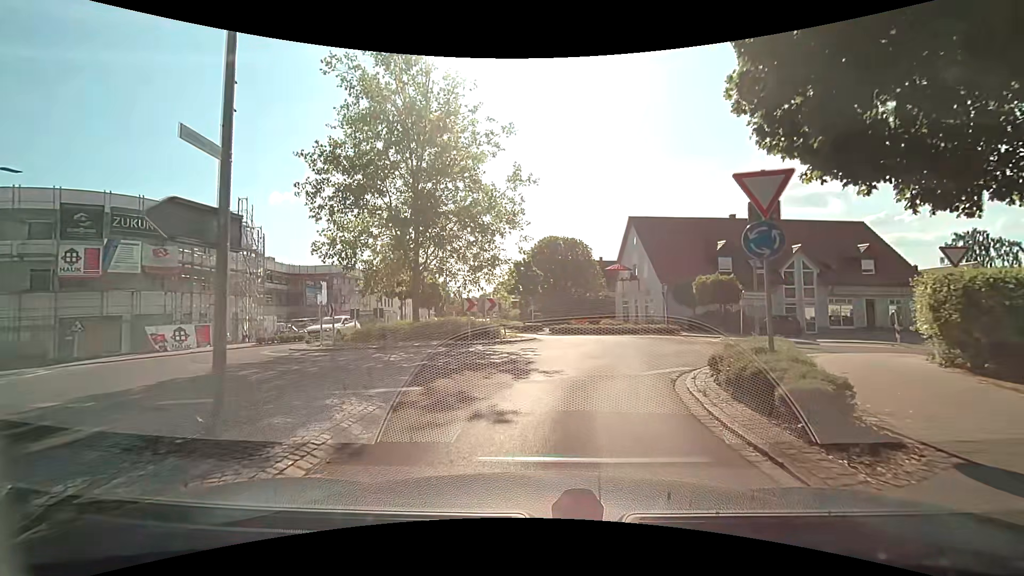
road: tertiary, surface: asphalt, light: Day
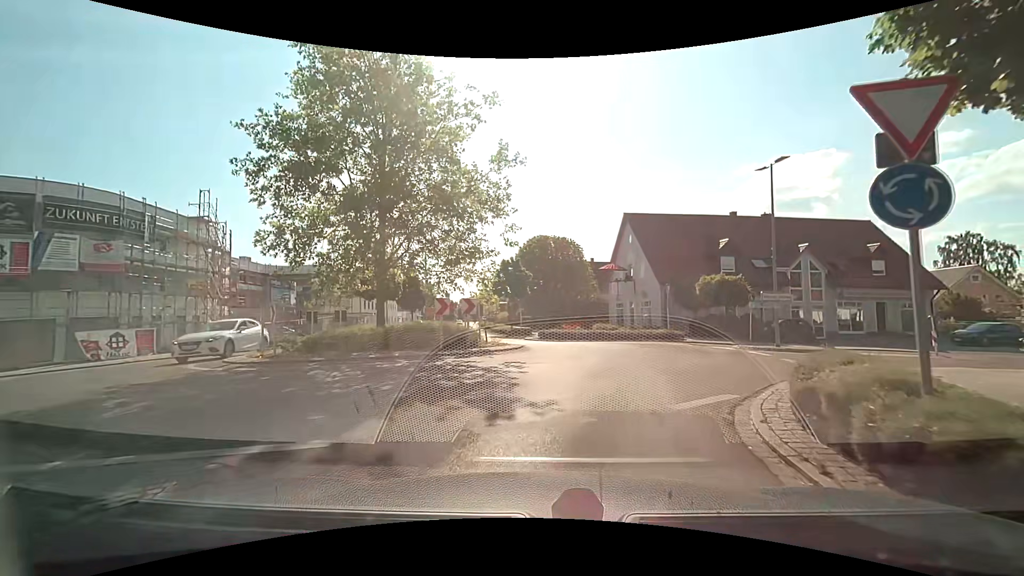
(+0.1, +3.3) m; +3°
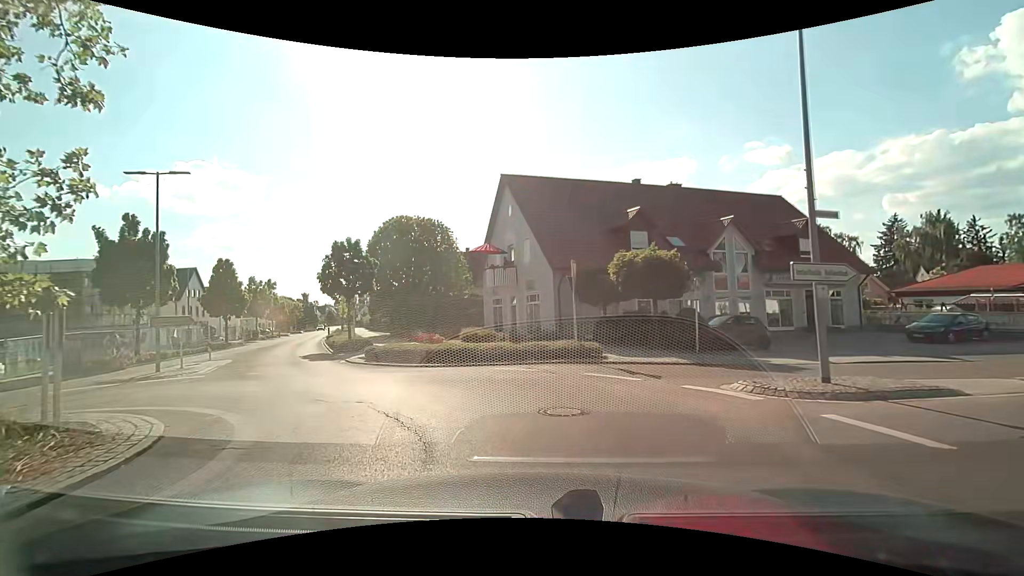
(+1.8, +12.7) m; +14°
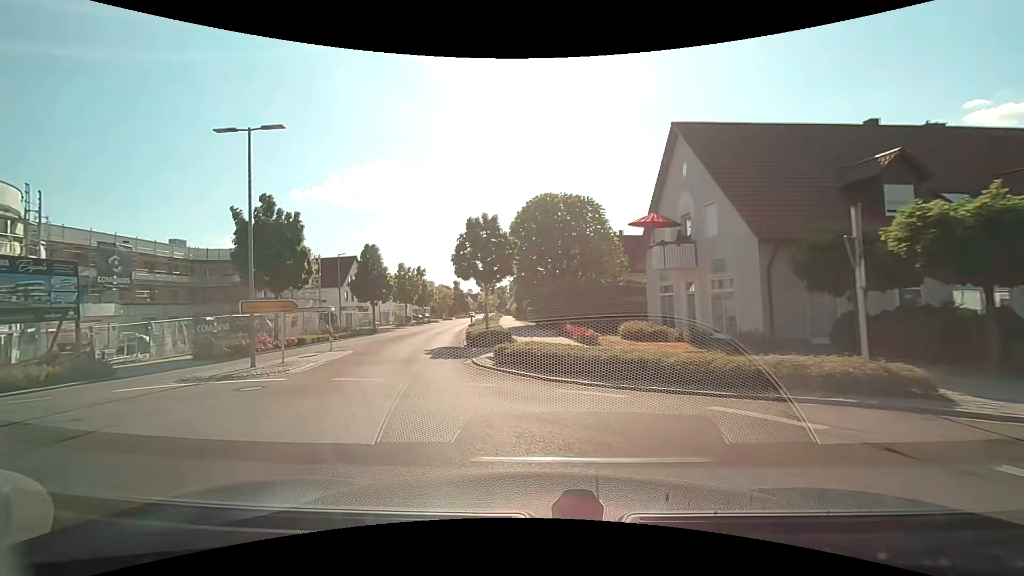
(-0.8, +6.2) m; -17°
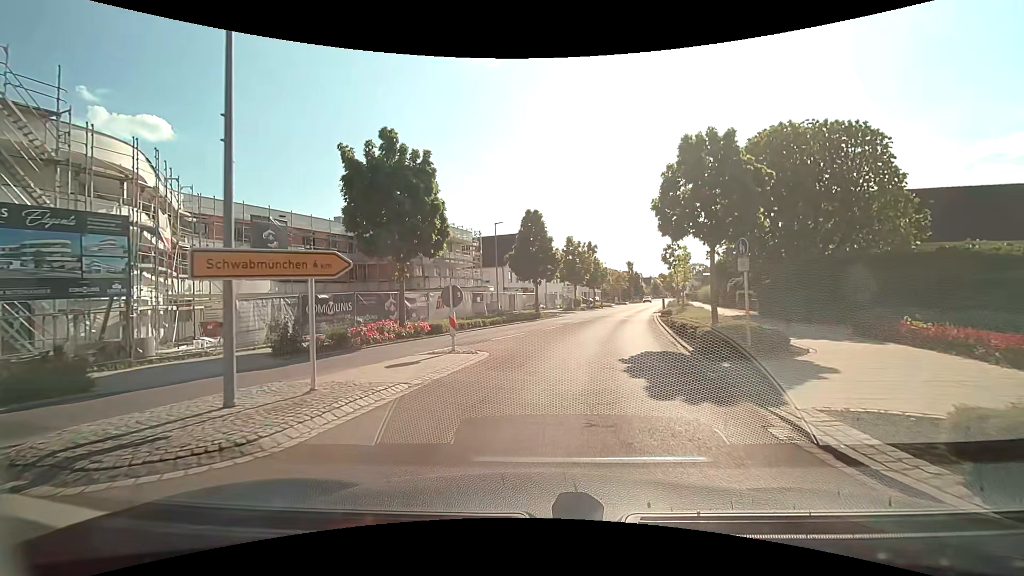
(-2.3, +10.7) m; -19°
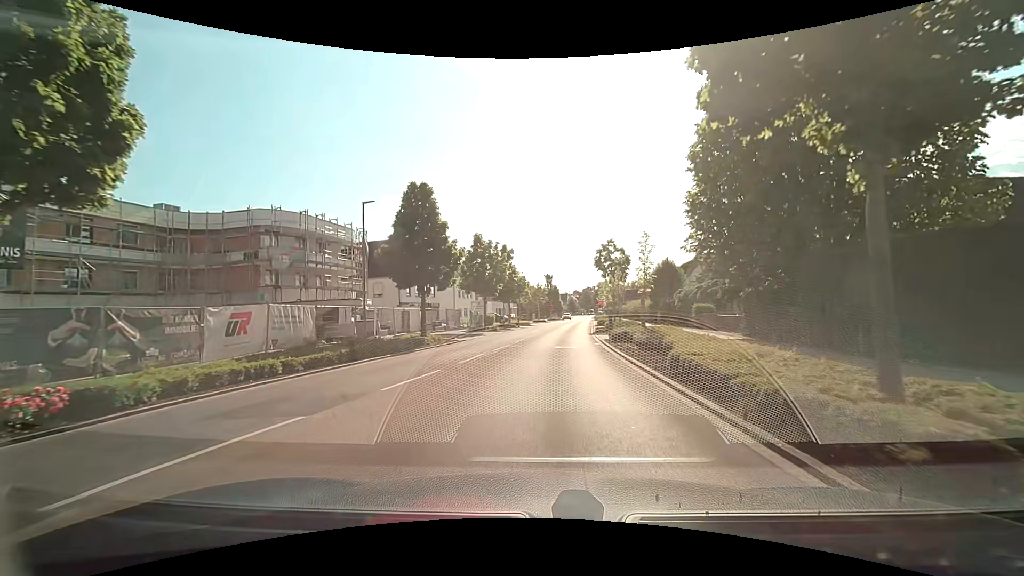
(+1.2, +13.4) m; +9°
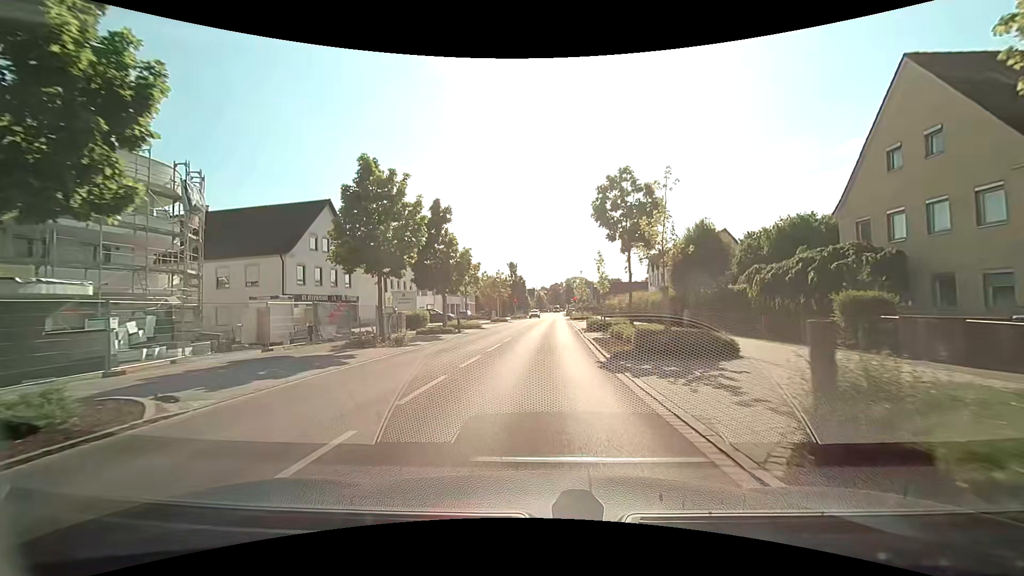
(+1.0, +20.1) m; +4°
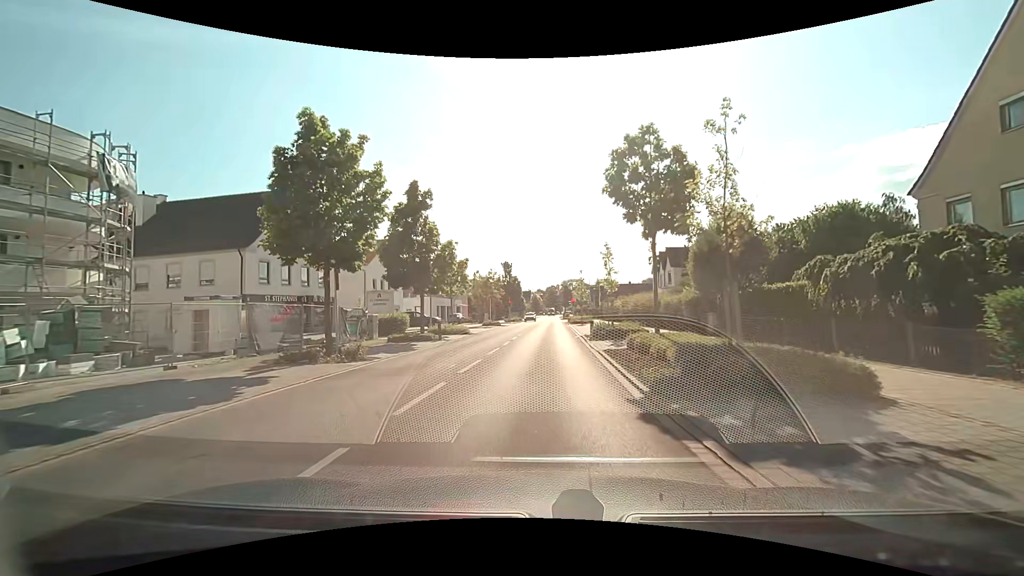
(+0.1, +5.1) m; +1°
(0, +10) (0, +20) (+1, +30) (+1, +40) (+1, +50) (+2, +60) (+2, +70) (+2, +80) (+3, +90) (+3, +100) m
